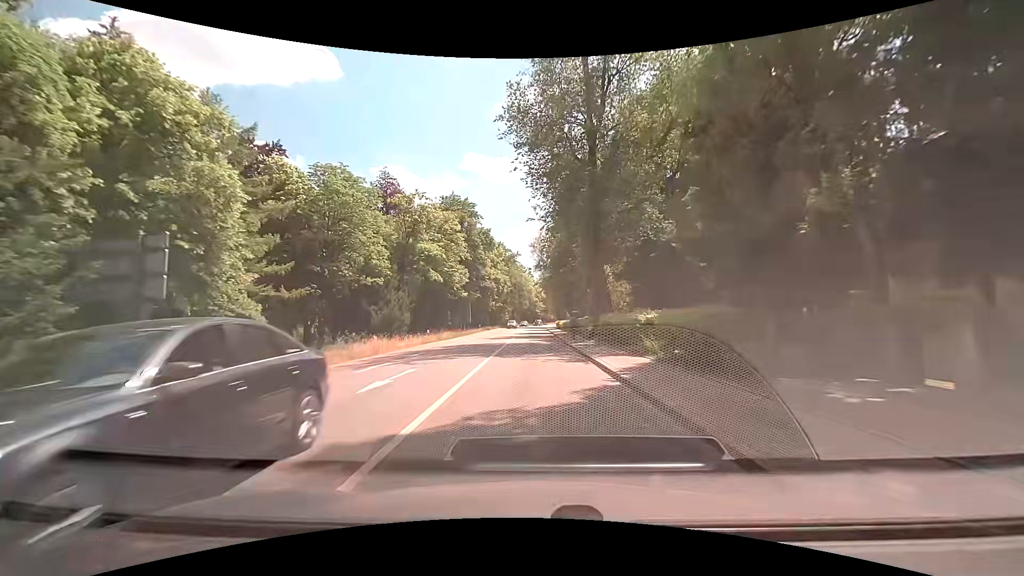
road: secondary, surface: asphalt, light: Day
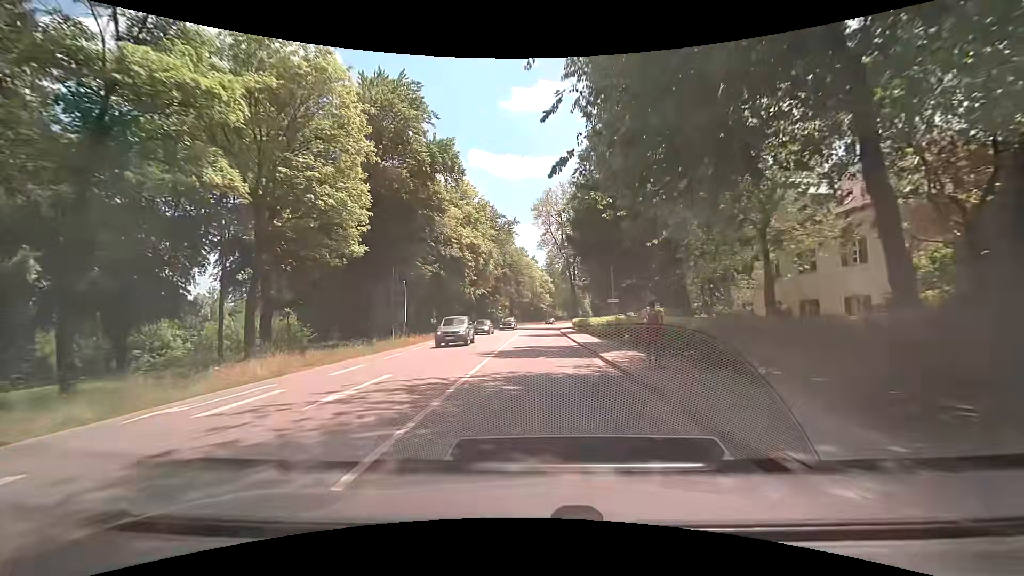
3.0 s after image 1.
(+0.1, +36.7) m; 0°
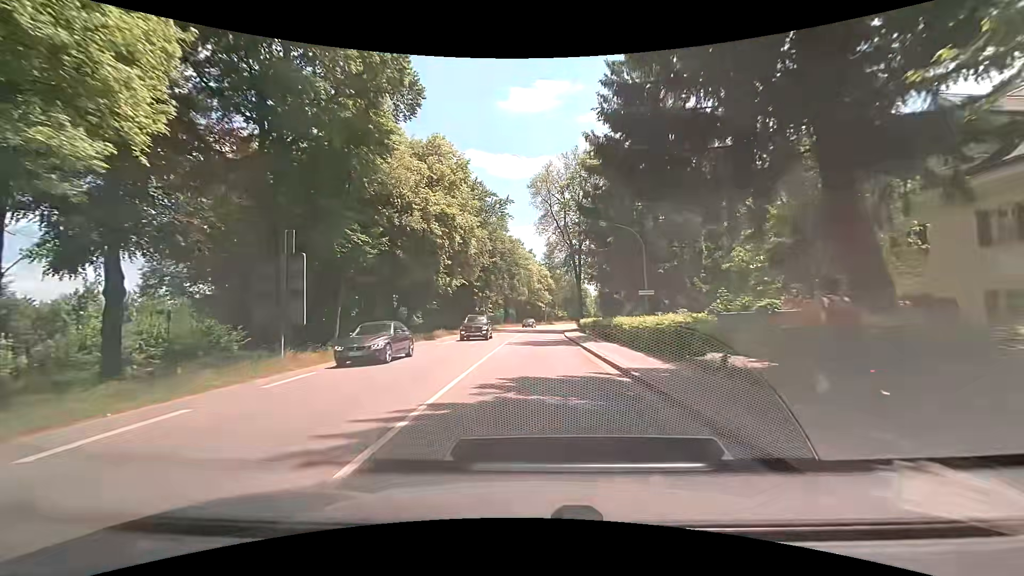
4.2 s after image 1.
(+0.1, +14.2) m; 0°
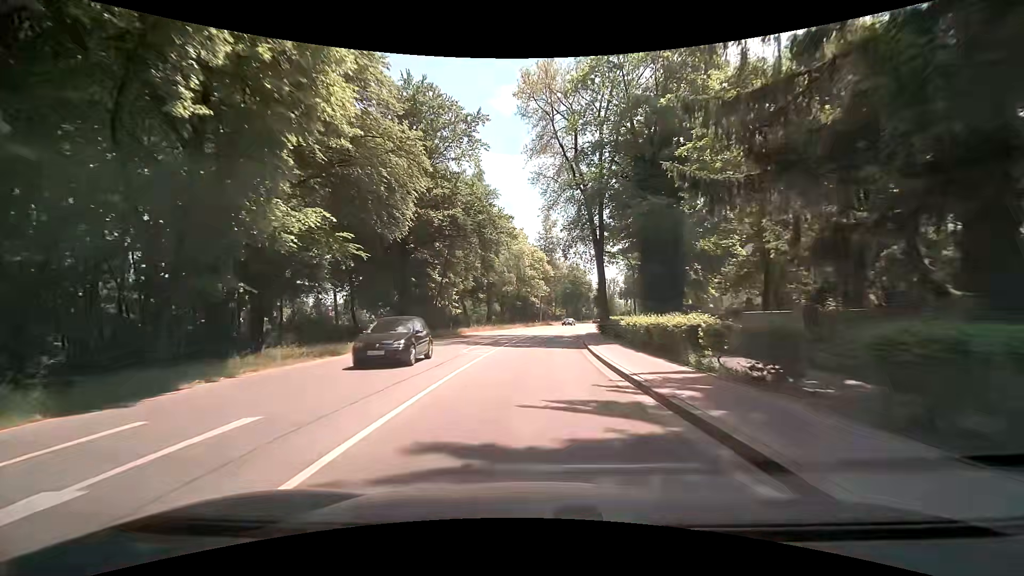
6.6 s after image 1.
(+0.4, +27.3) m; +1°
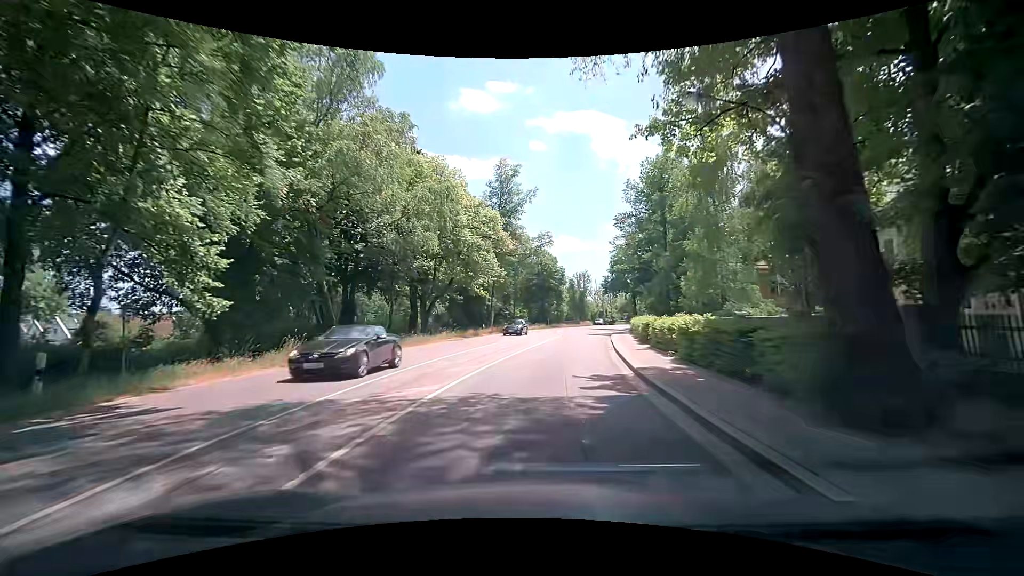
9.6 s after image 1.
(+0.8, +32.4) m; +5°
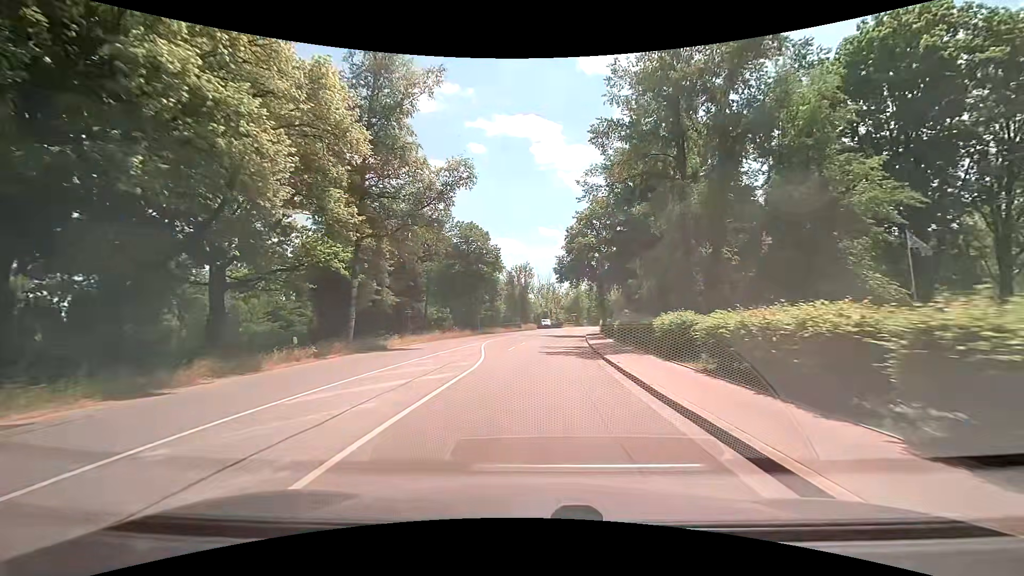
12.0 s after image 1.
(+1.5, +26.3) m; +6°
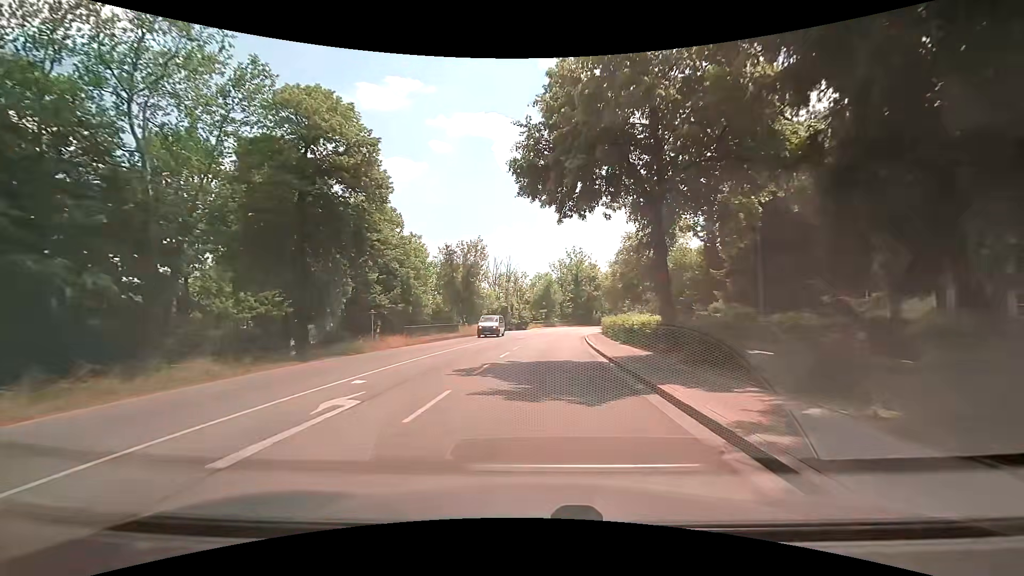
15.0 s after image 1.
(+1.2, +35.0) m; +4°
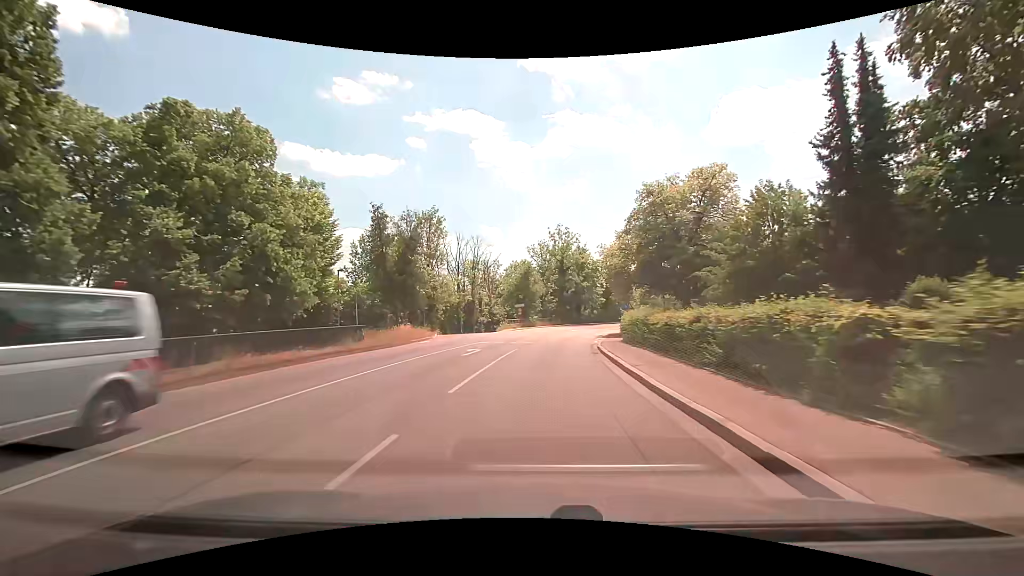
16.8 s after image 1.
(+0.6, +21.6) m; +4°
(0, +10) (0, +20) (+1, +30) (+2, +40) (+4, +50) (+7, +59) (+10, +69) (+14, +78) (+18, +87) (+23, +96) m
